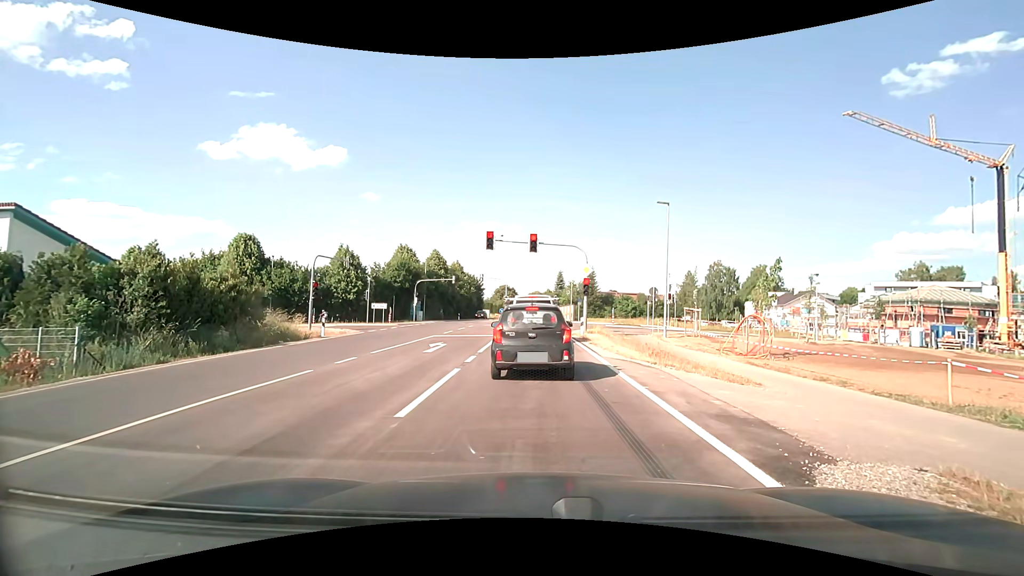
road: secondary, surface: asphalt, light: Day
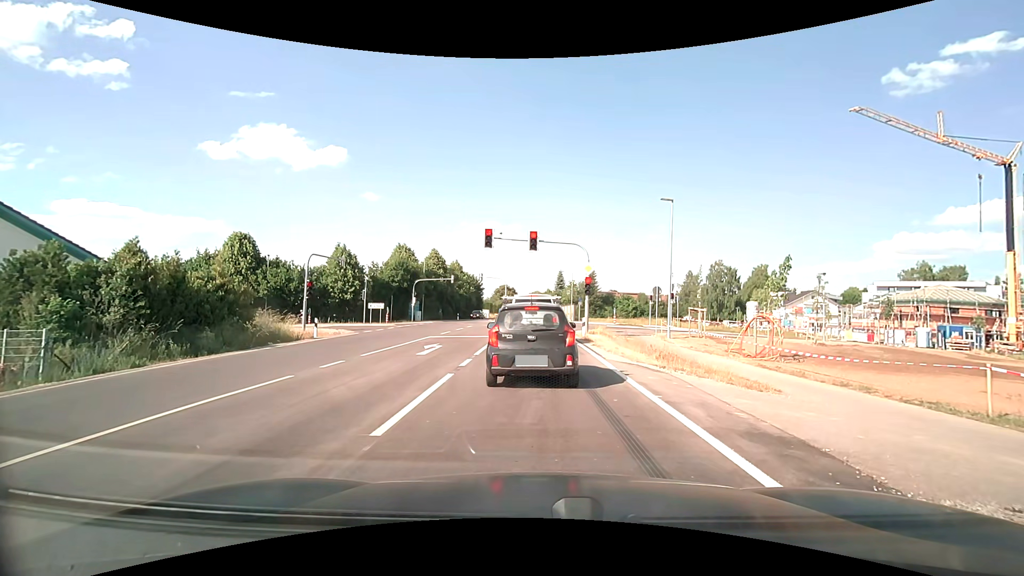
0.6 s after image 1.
(0.0, +0.9) m; 0°
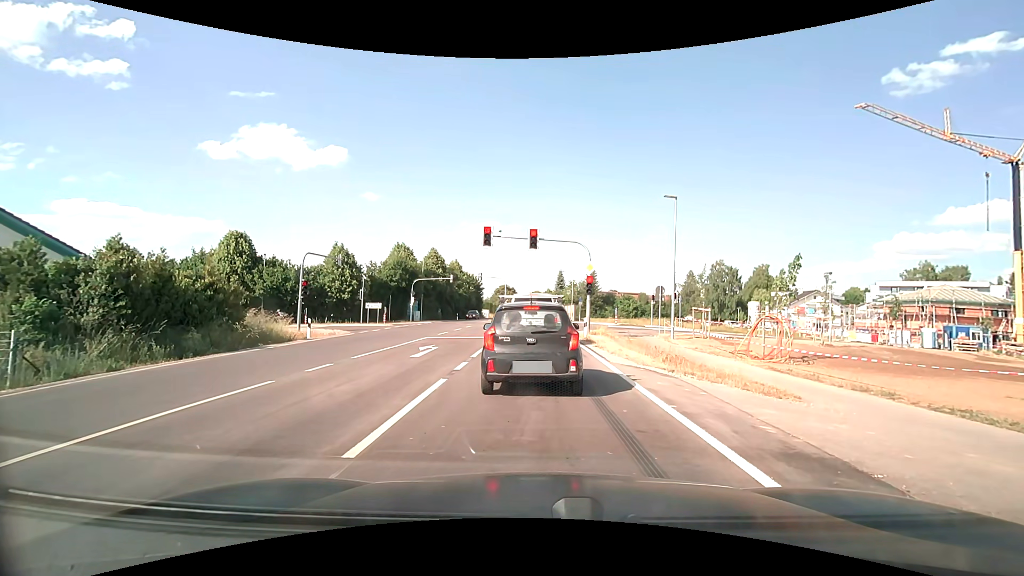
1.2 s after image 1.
(0.0, +0.8) m; 0°
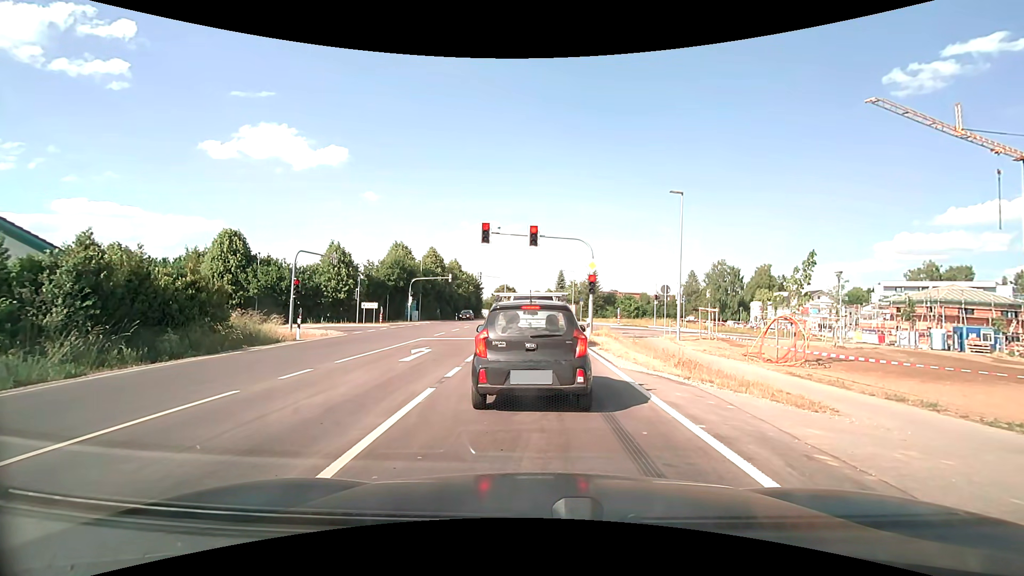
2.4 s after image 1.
(0.0, +1.2) m; 0°
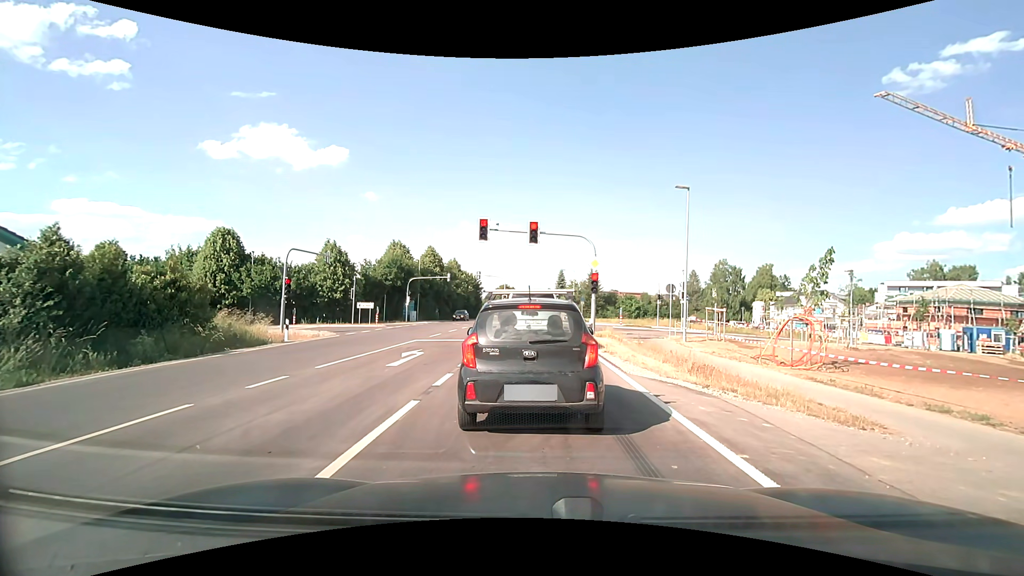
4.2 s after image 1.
(0.0, +1.2) m; 0°
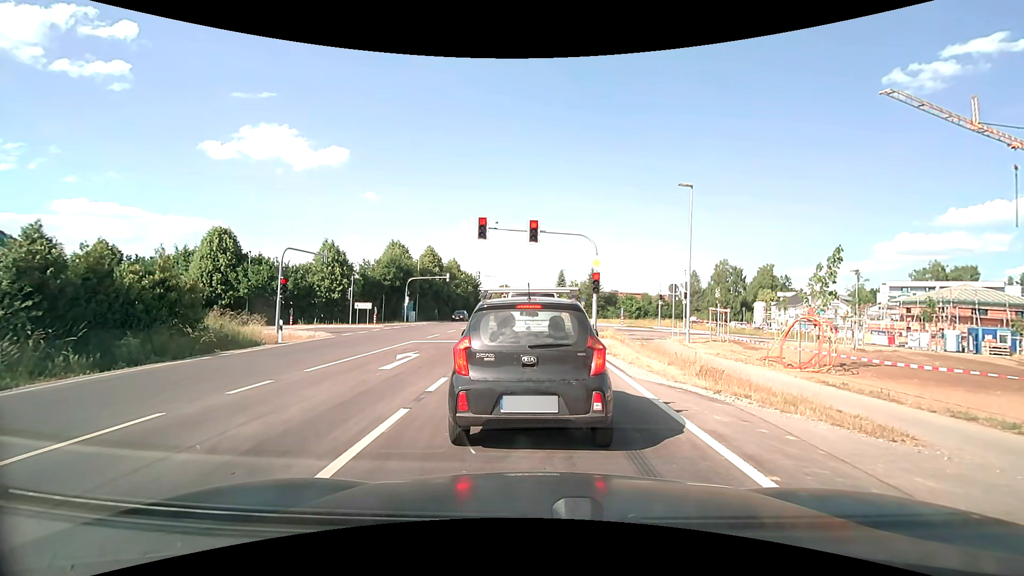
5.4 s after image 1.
(0.0, +0.6) m; 0°
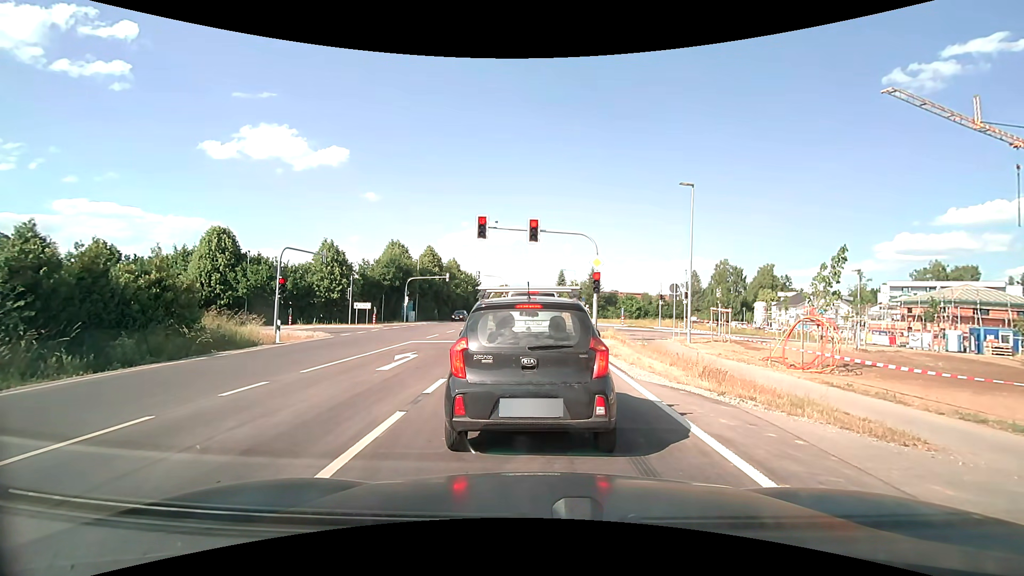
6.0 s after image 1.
(0.0, +0.2) m; 0°
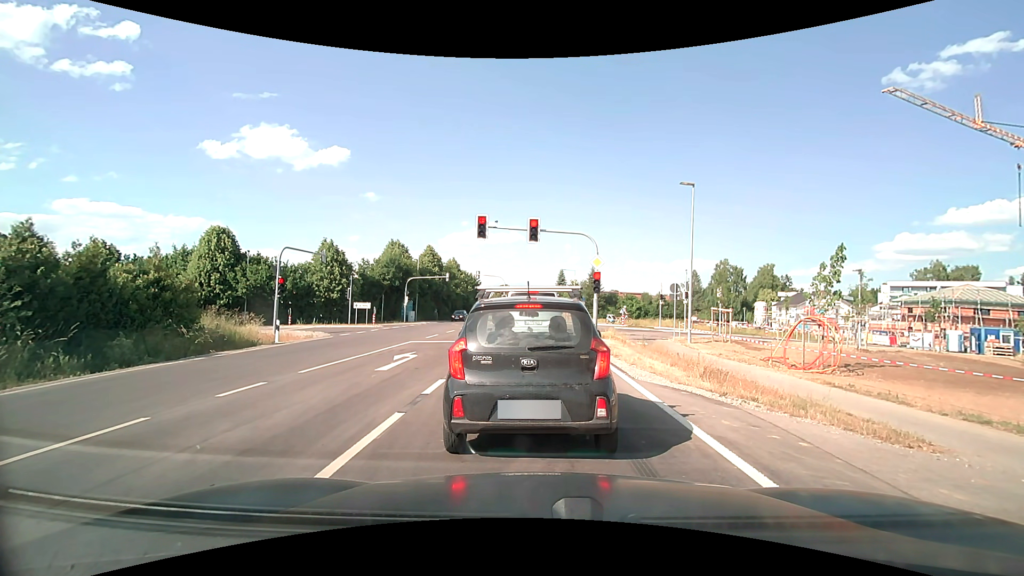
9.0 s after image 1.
(0.0, +0.2) m; 0°
(0, +10) (0, +20) (0, +30) (0, +40) (0, +50) (0, +60) (0, +70) (0, +80) (0, +90) (0, +100) m
